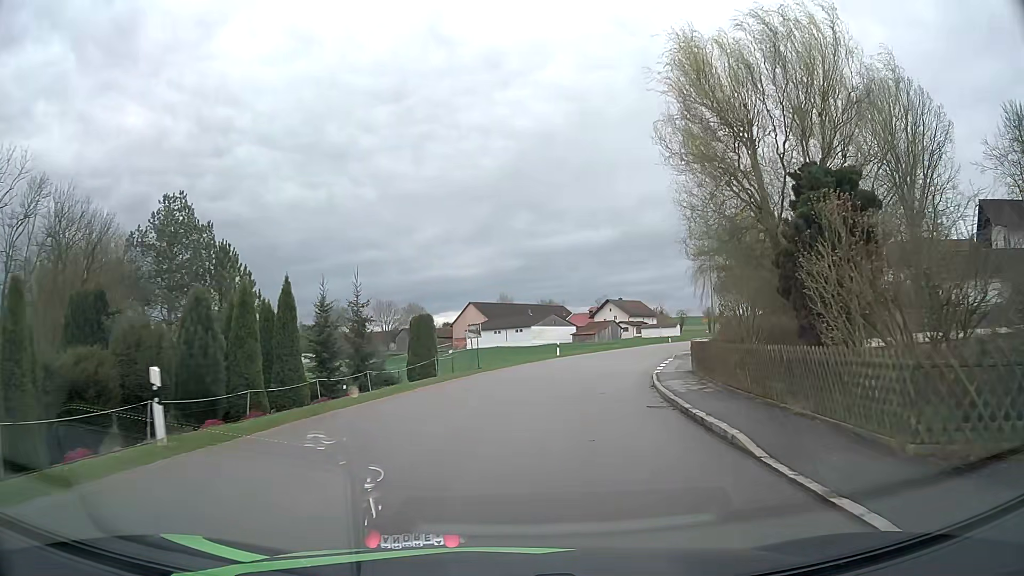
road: tertiary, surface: asphalt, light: Day
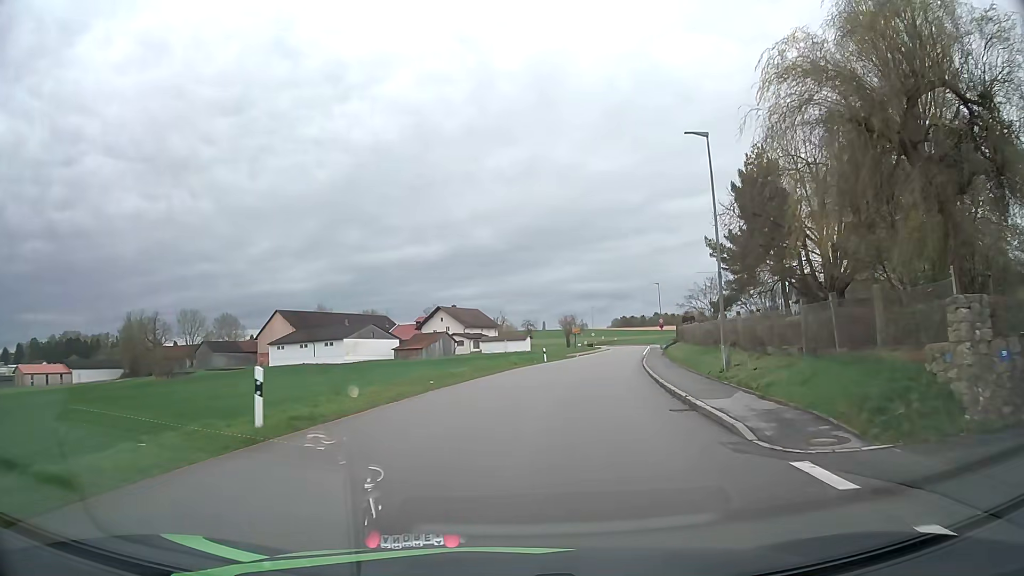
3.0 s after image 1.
(+4.1, +32.8) m; +14°
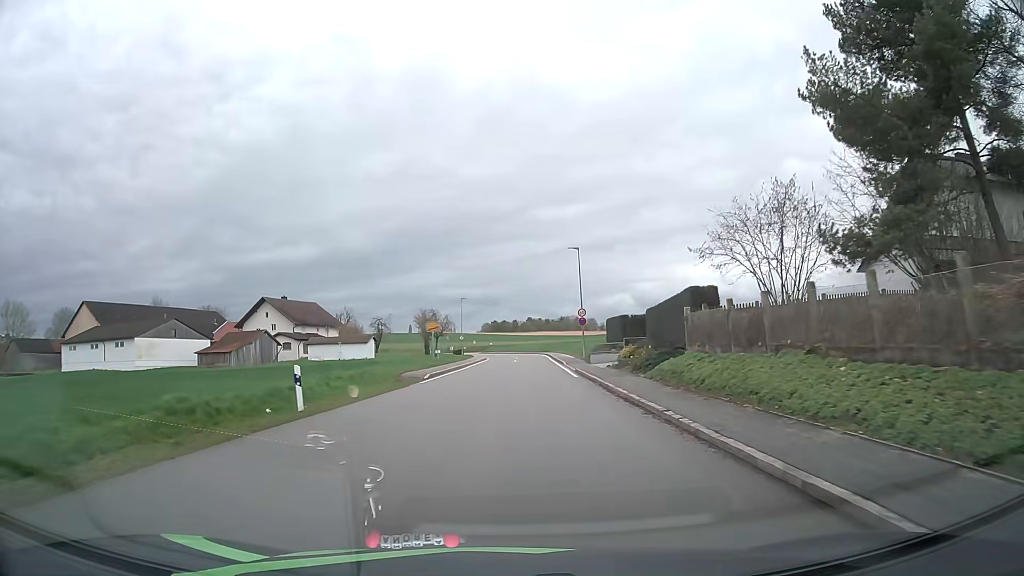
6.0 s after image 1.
(+4.4, +35.6) m; +12°
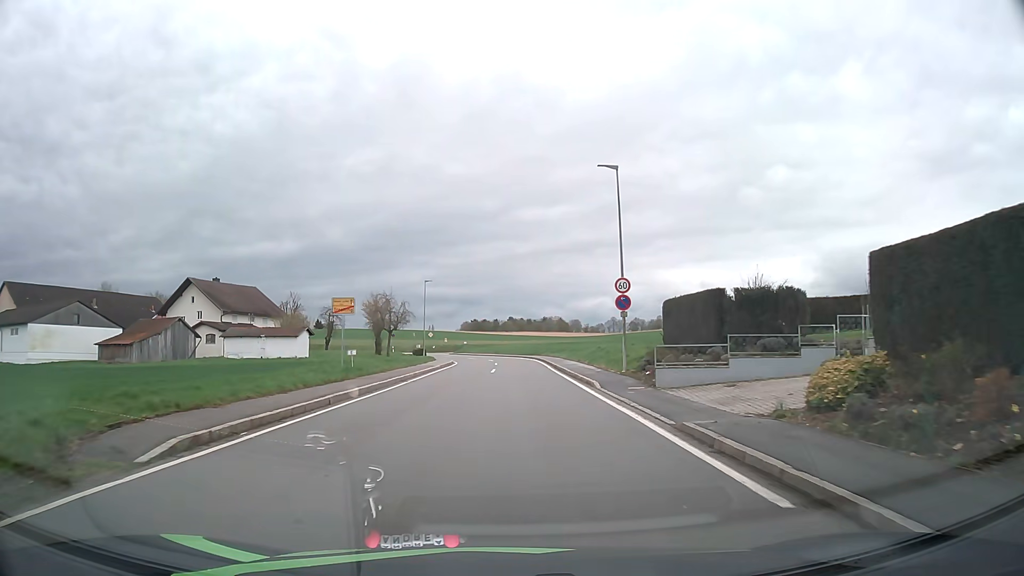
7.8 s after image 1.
(+0.1, +22.7) m; +1°
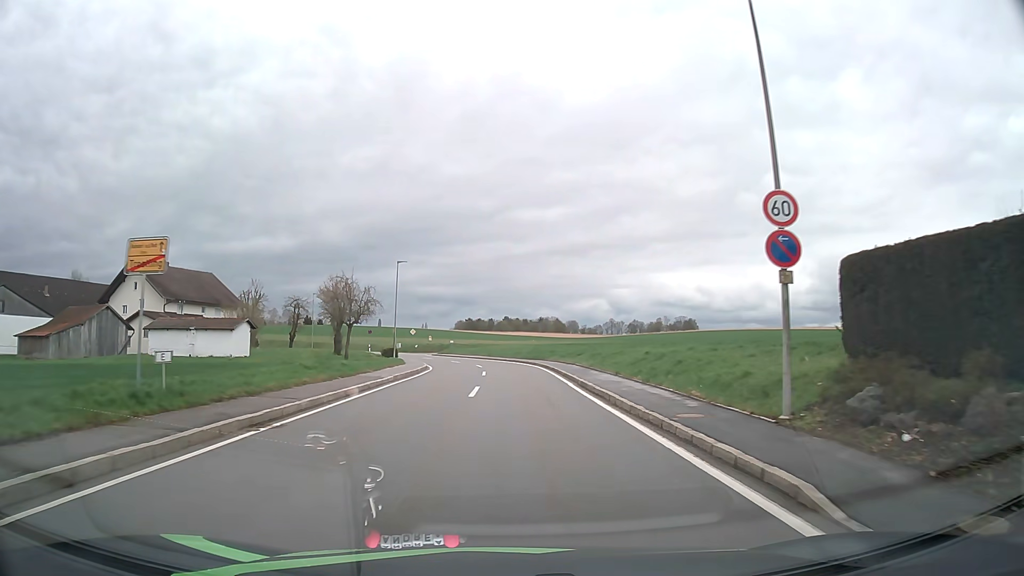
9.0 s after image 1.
(+0.1, +15.2) m; 0°
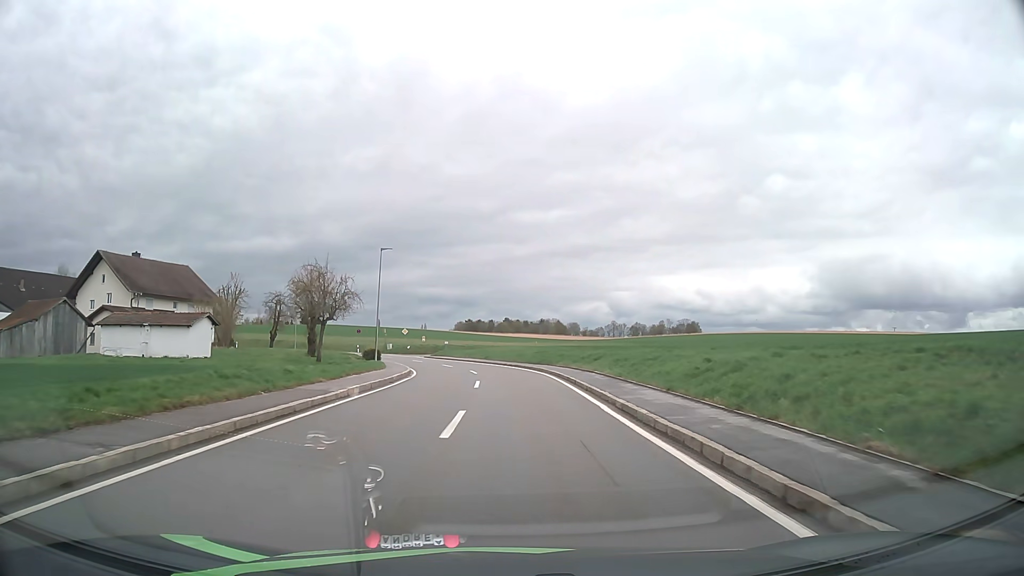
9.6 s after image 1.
(0.0, +7.7) m; 0°
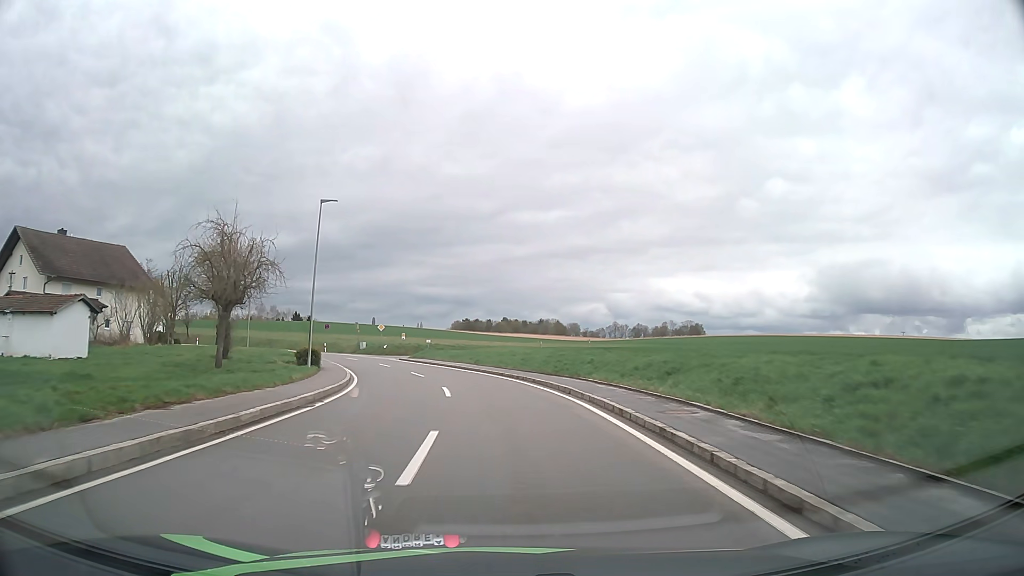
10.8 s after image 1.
(0.0, +15.4) m; 0°
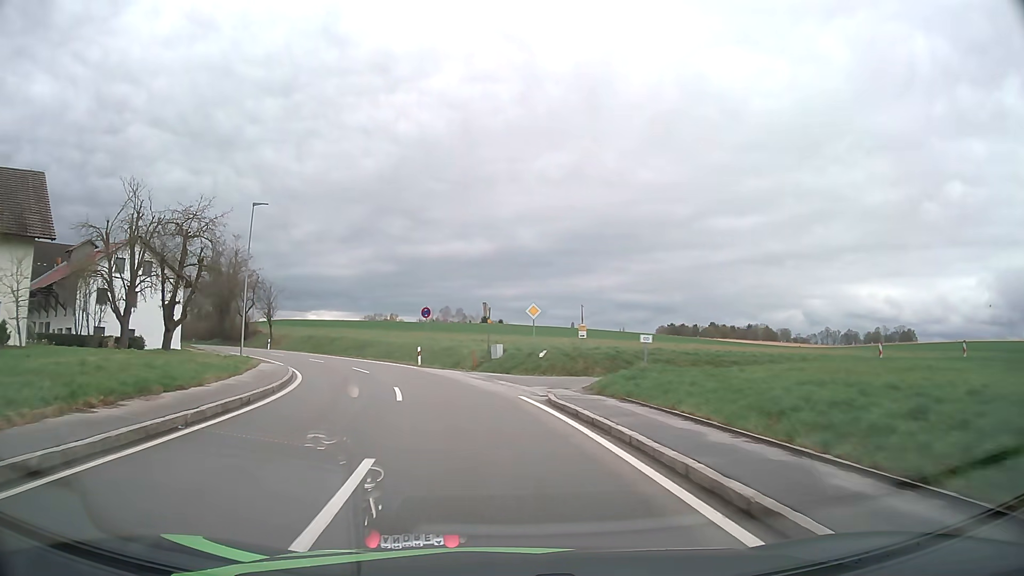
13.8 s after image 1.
(-4.1, +38.6) m; -16°
(0, +10) (-2, +20) (-5, +30) (-8, +39) (-13, +48) (-19, +56) (-25, +63) (-32, +71) (-39, +78) (-46, +85) m
